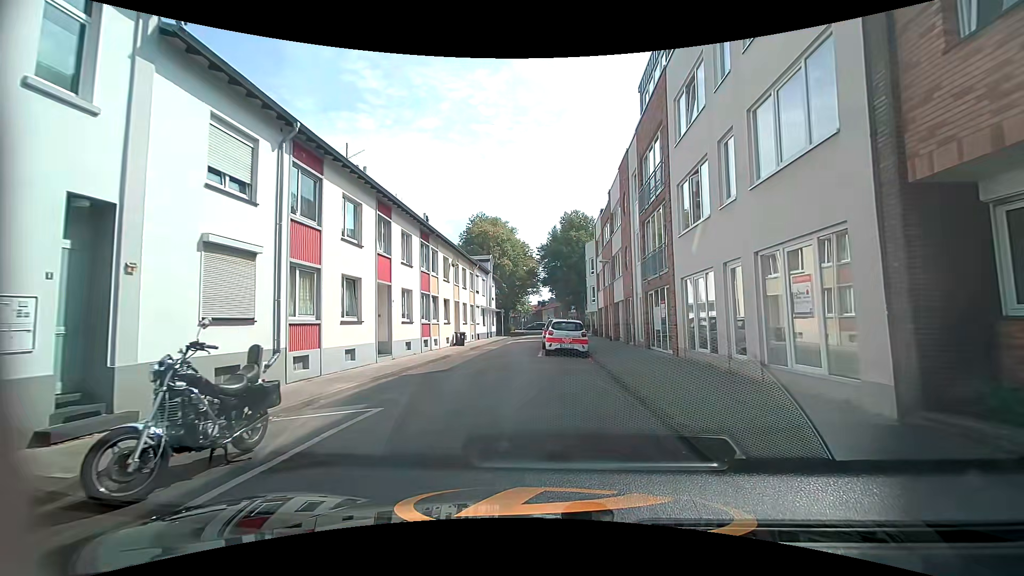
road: residential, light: Day
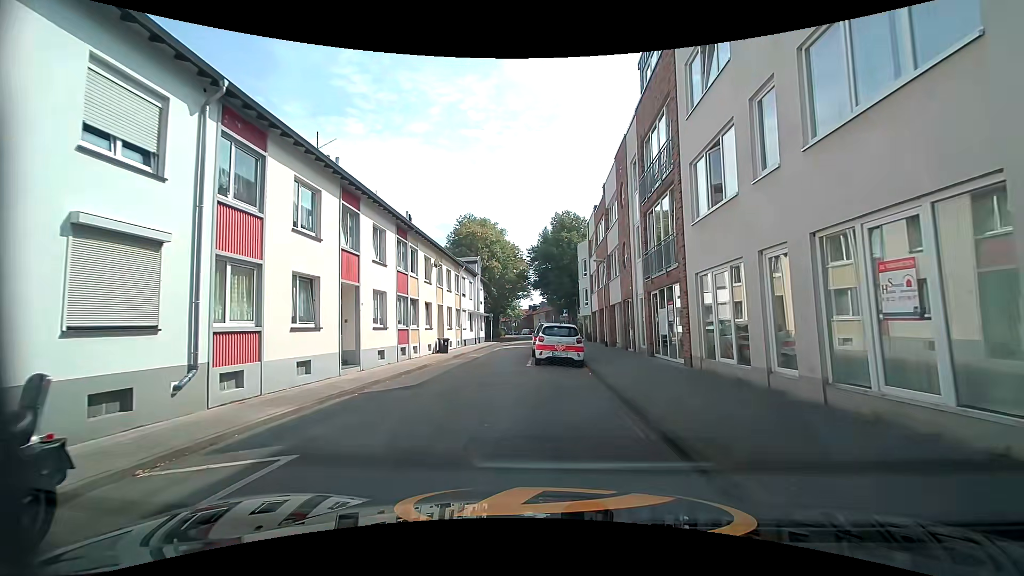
(0.0, +2.5) m; 0°
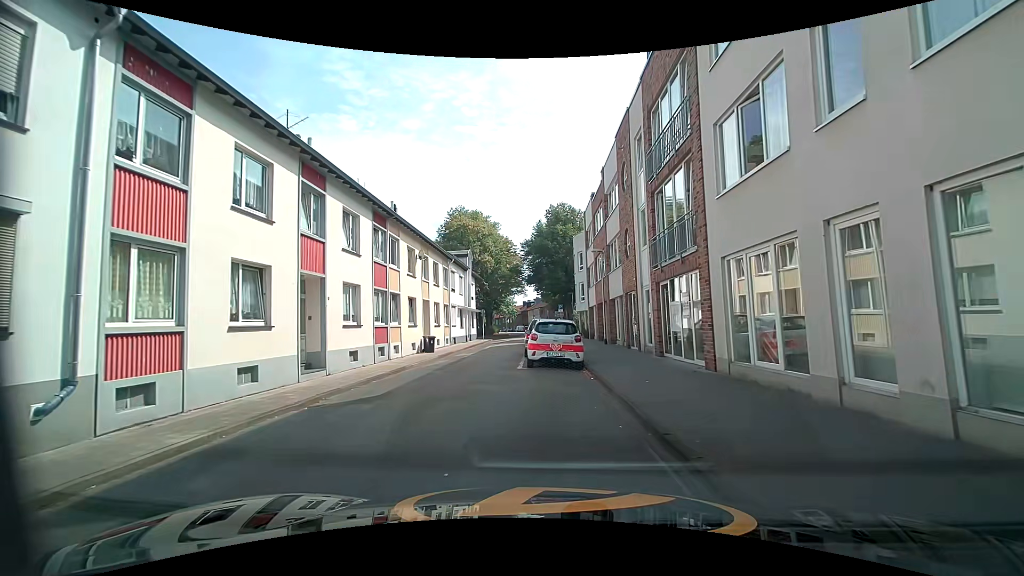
(0.0, +2.3) m; 0°
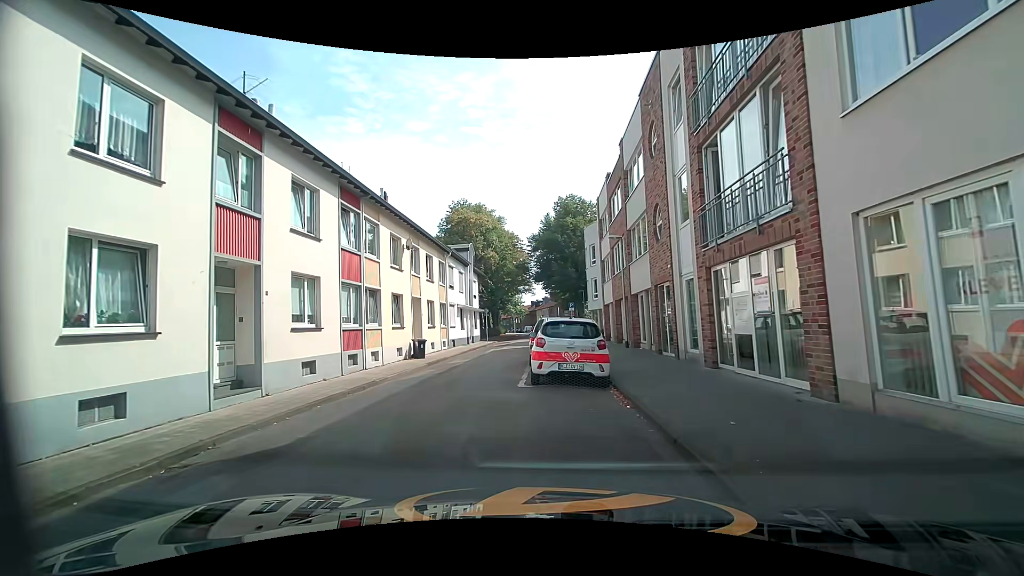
(0.0, +4.1) m; -1°
